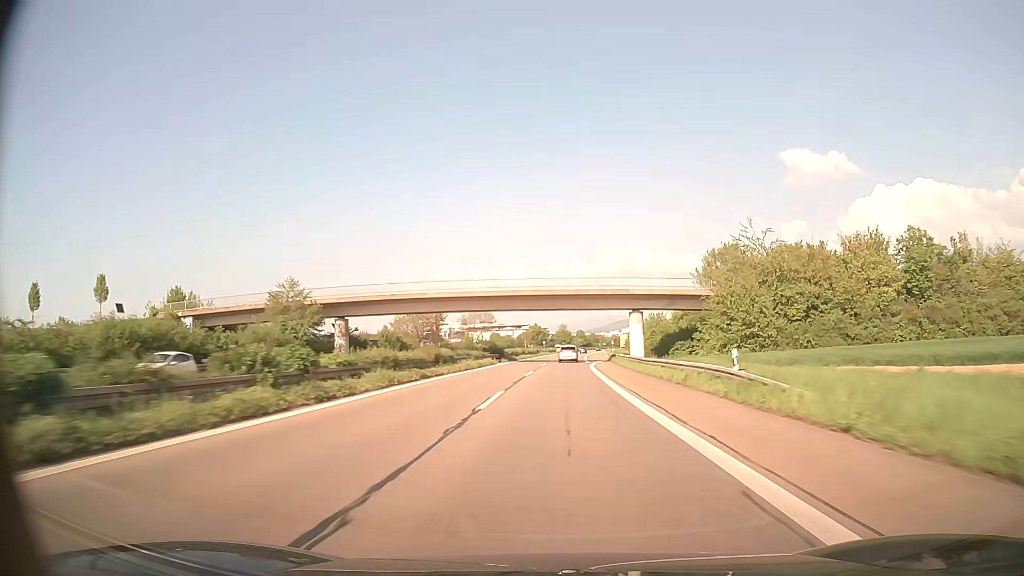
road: trunk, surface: asphalt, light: Day
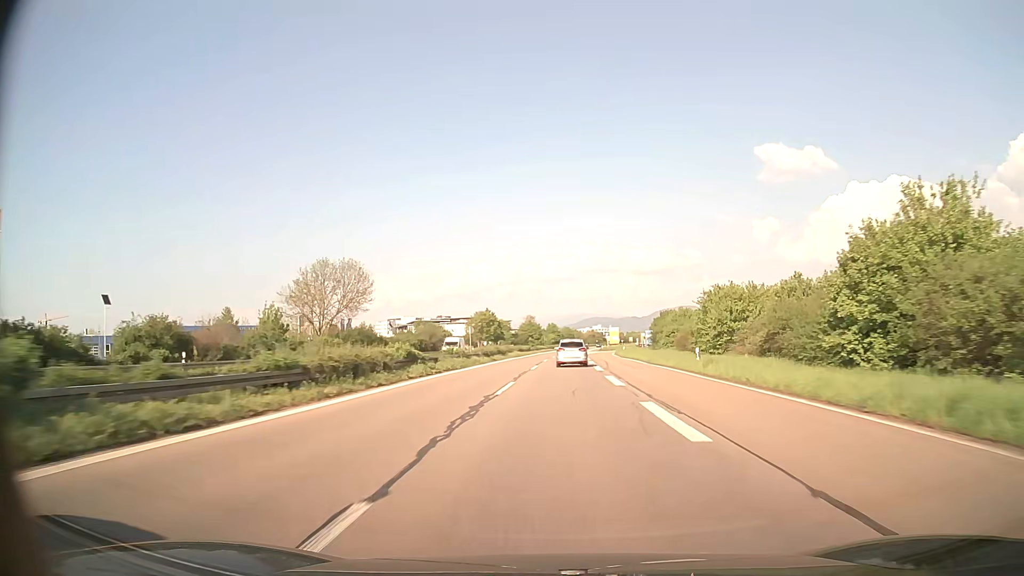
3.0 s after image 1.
(+1.8, +86.8) m; +3°
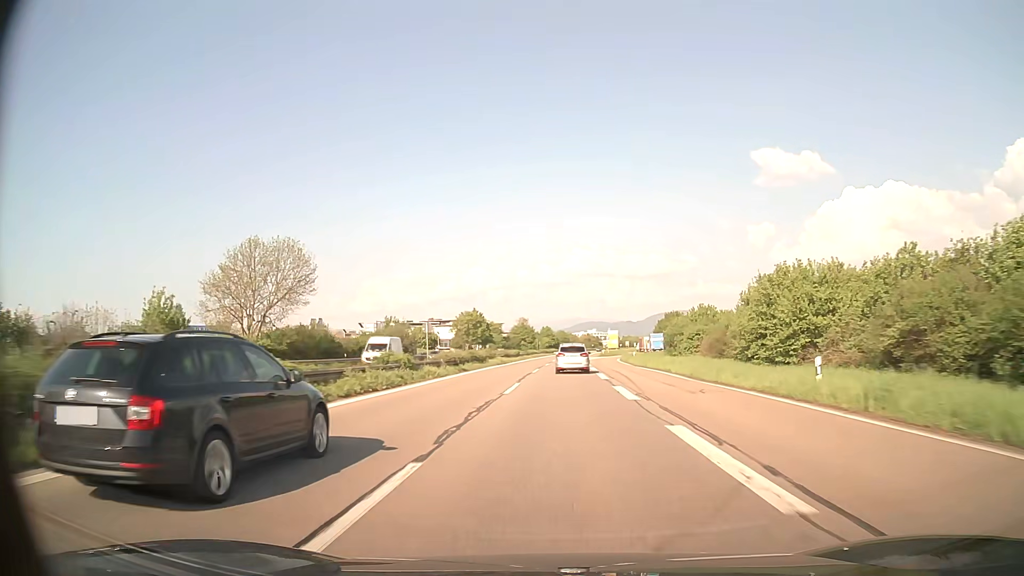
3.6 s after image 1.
(0.0, +15.8) m; +1°
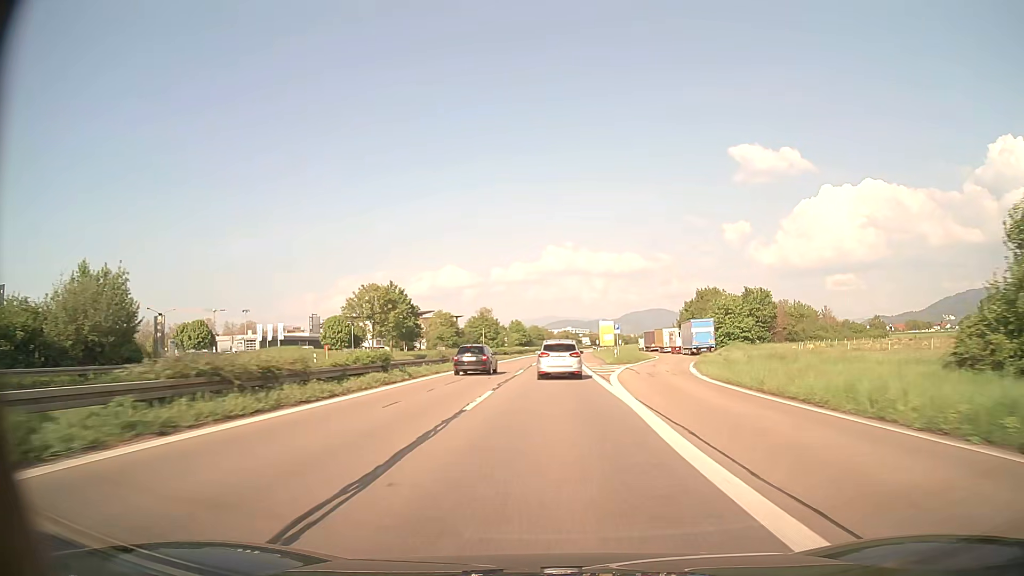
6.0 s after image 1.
(+1.0, +59.8) m; +2°
(0, +10) (0, +20) (0, +30) (0, +40) (+1, +50) (+1, +60) (+1, +70) (+1, +80) (+1, +90) (+1, +100) m
